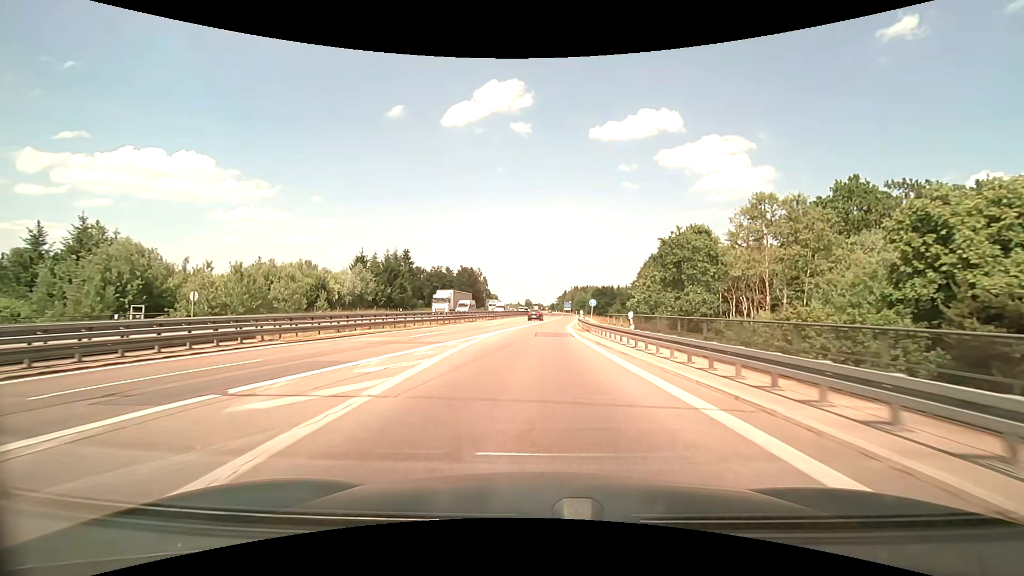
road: motorway_link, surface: asphalt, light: Day
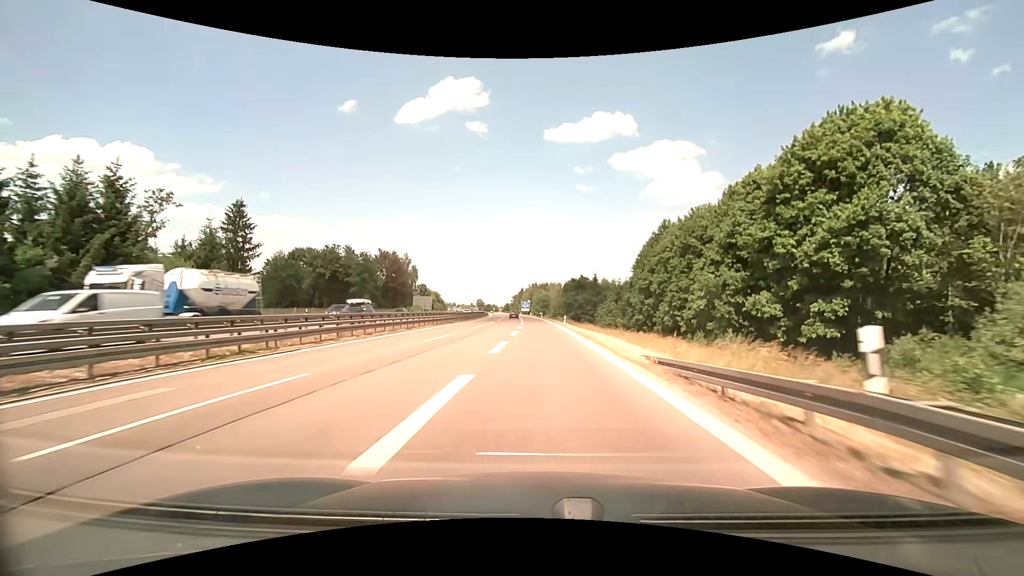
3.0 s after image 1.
(+1.8, +57.0) m; +5°
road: motorway
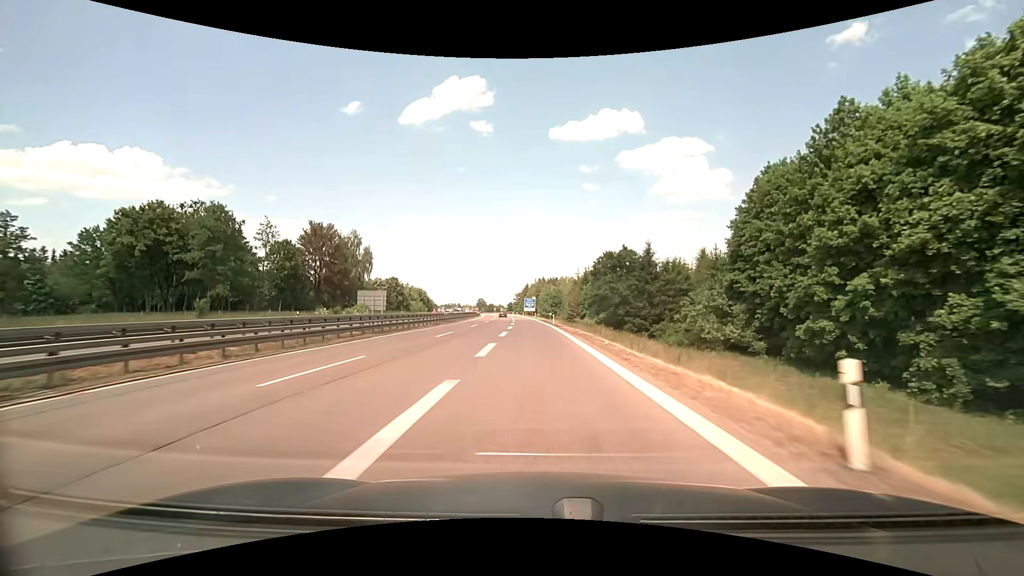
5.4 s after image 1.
(+0.4, +49.2) m; -1°
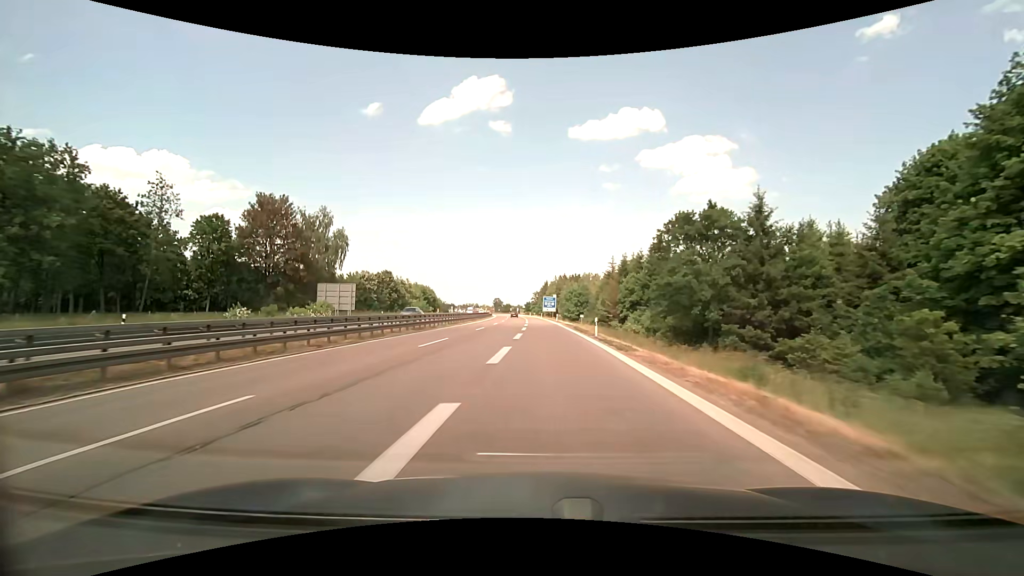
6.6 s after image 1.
(-0.5, +25.8) m; -2°
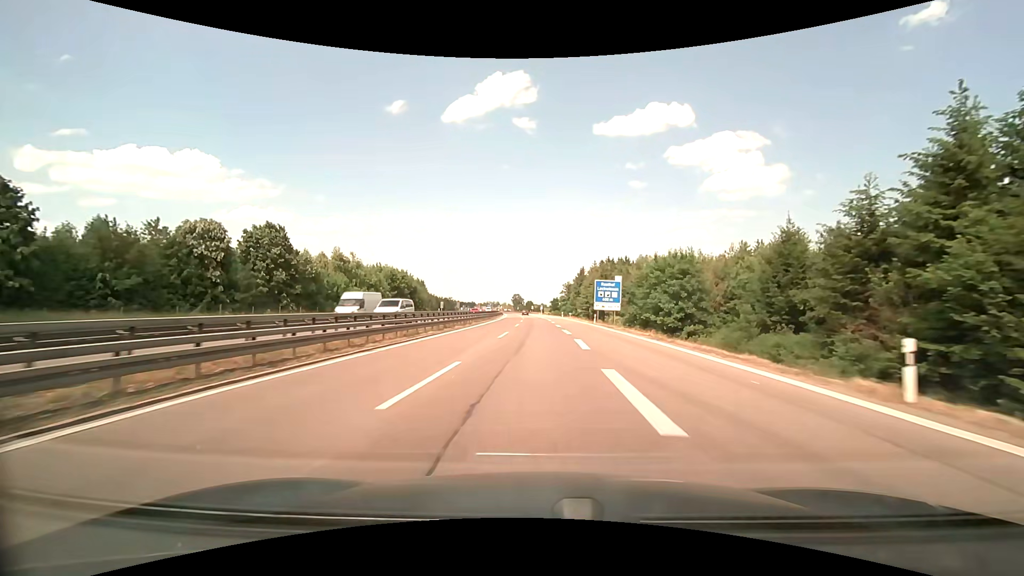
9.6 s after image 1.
(-2.7, +67.5) m; -3°
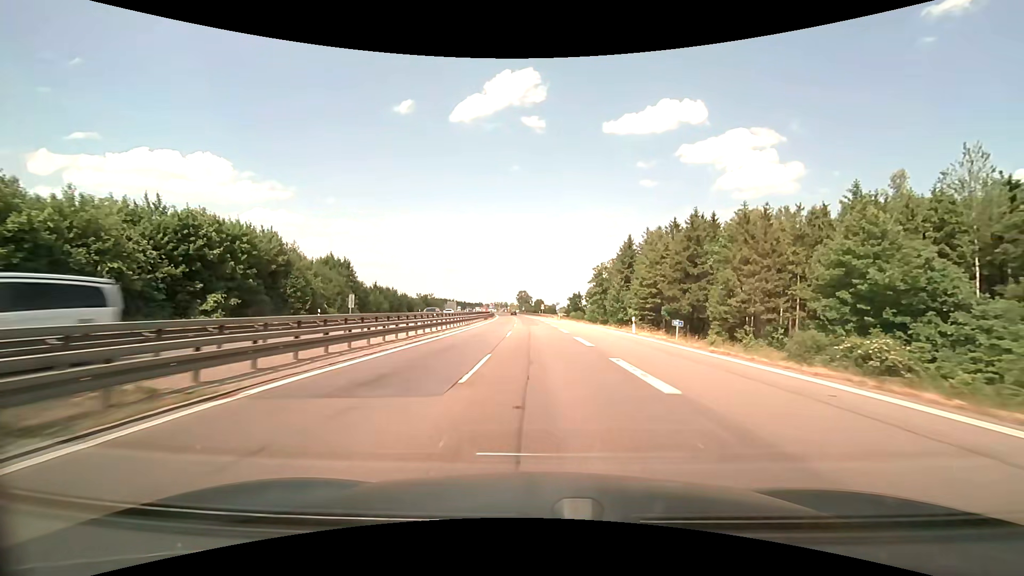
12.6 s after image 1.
(-0.3, +69.2) m; -1°
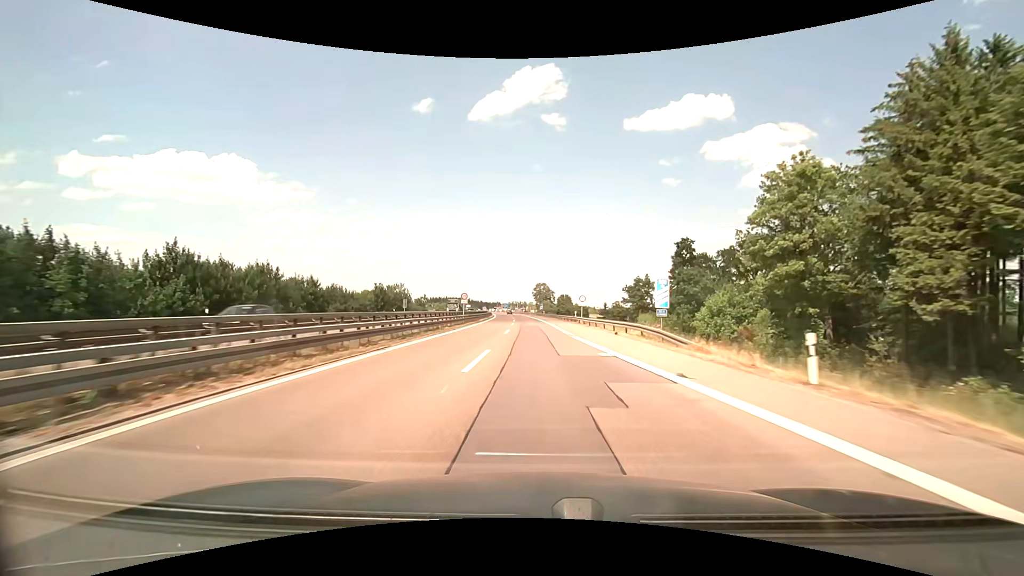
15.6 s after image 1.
(-1.3, +70.6) m; -2°
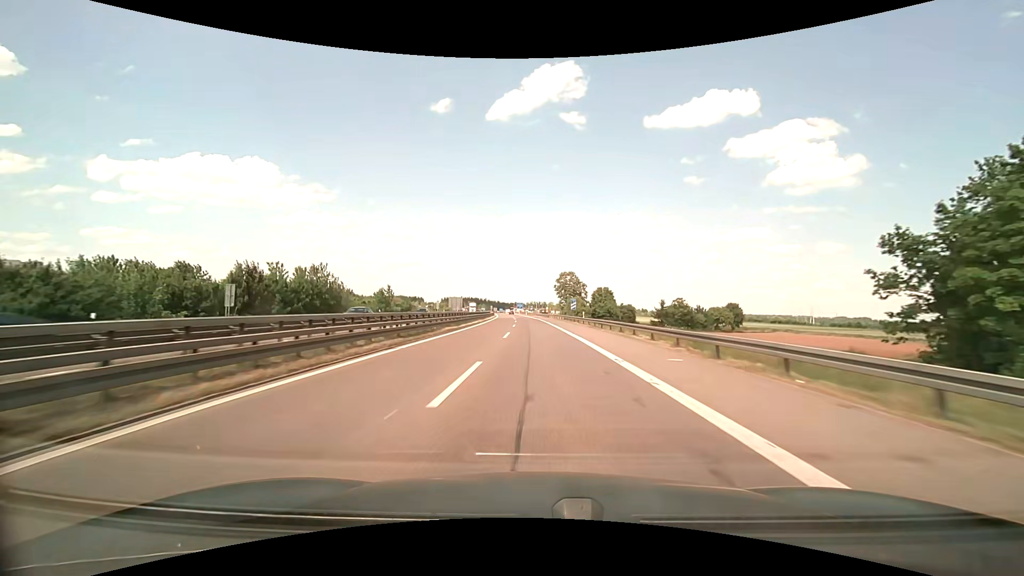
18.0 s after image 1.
(-1.2, +57.8) m; -2°
(0, +10) (0, +20) (0, +30) (-1, +40) (-1, +50) (-1, +60) (-2, +70) (-2, +80) (-3, +90) (-3, +100) m
